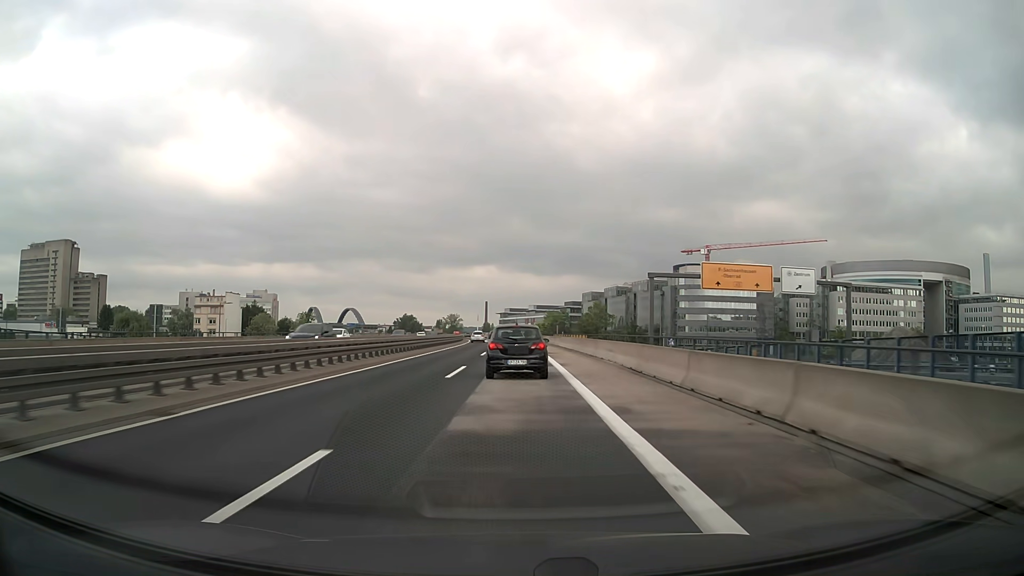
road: motorway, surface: asphalt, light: Day
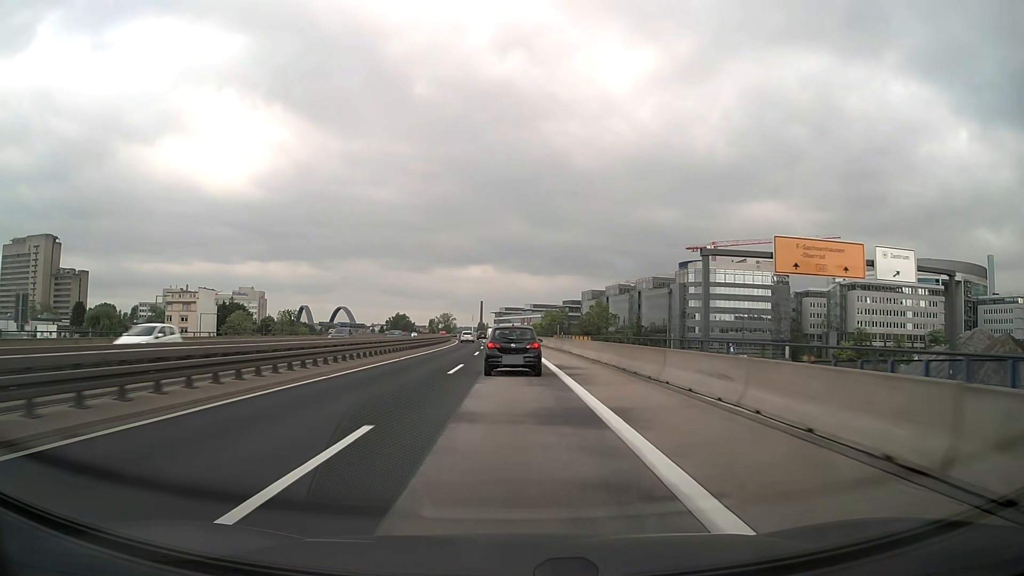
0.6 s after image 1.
(0.0, +15.9) m; 0°
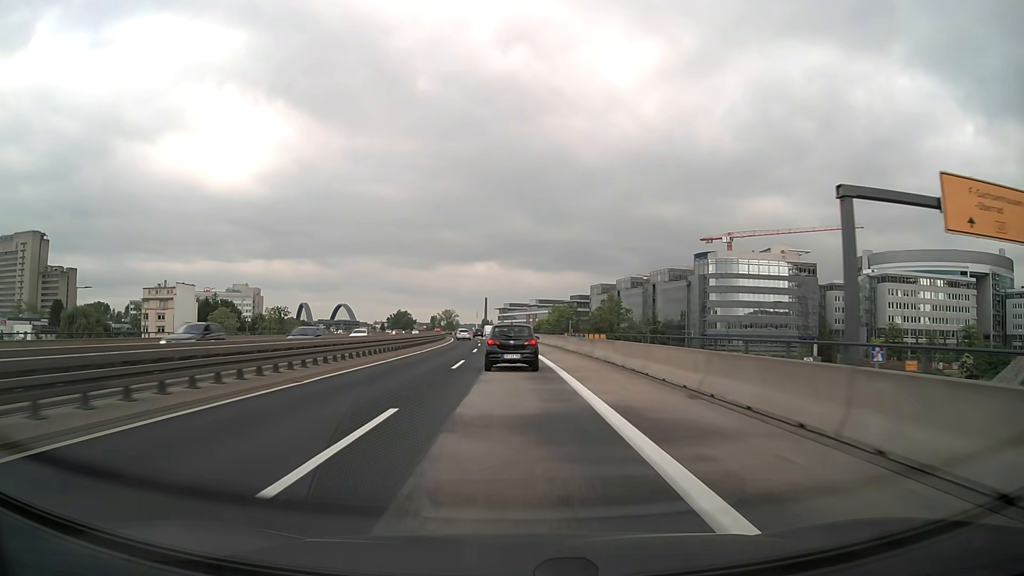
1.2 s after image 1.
(0.0, +15.9) m; 0°
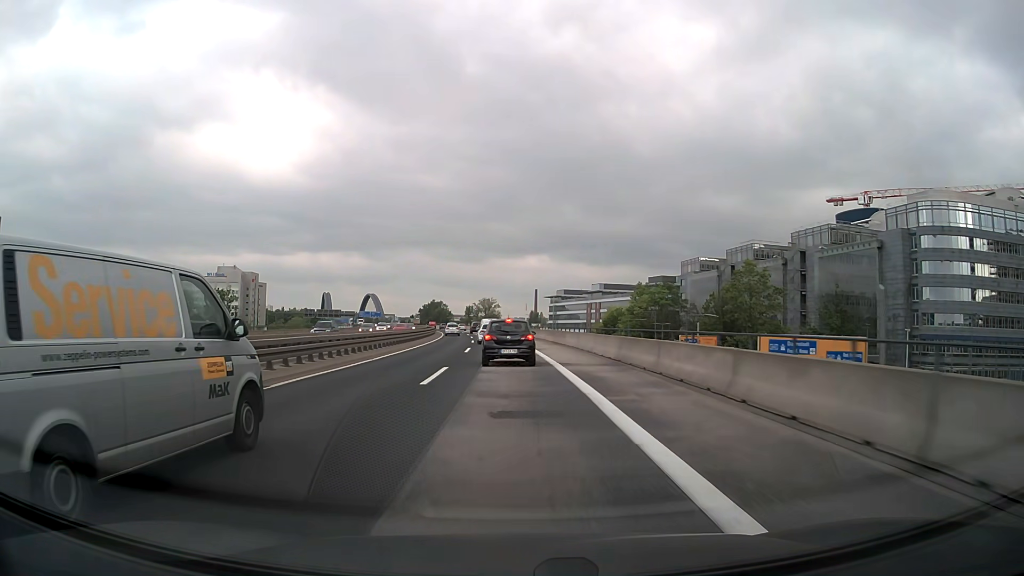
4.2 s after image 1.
(-2.2, +79.8) m; -4°
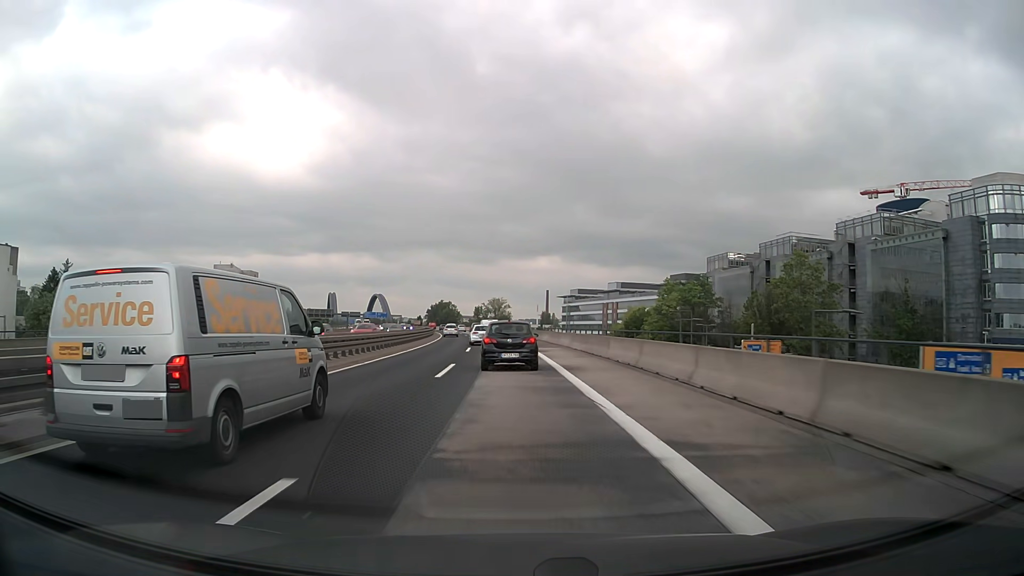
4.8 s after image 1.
(-0.1, +15.3) m; -1°
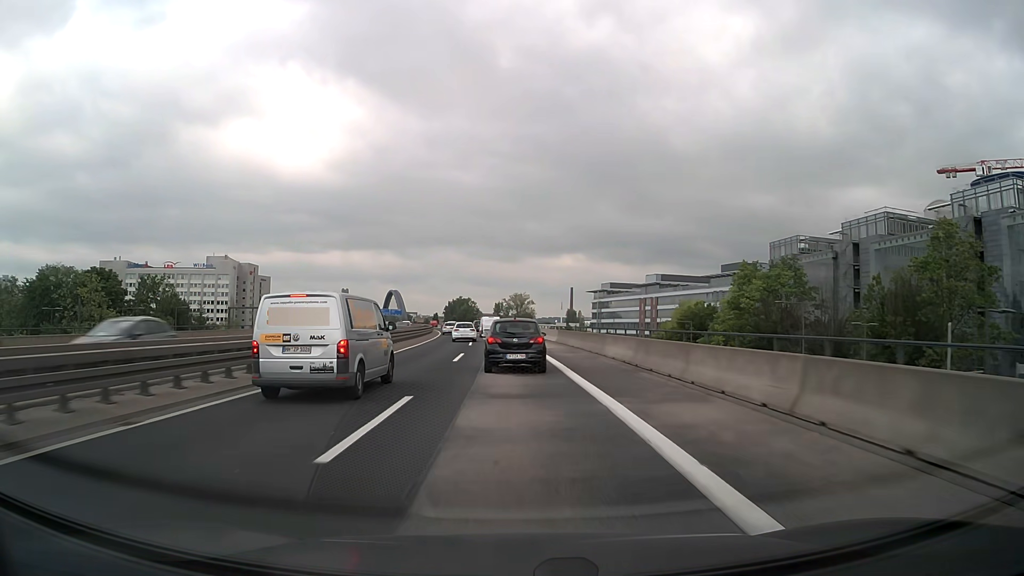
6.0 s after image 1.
(-0.5, +29.1) m; -2°
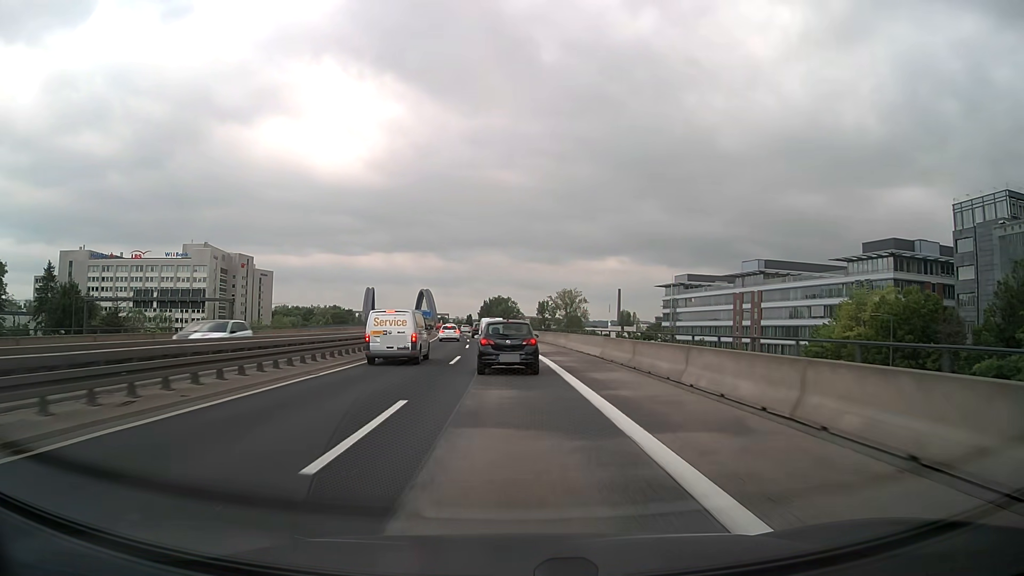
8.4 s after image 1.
(-1.7, +53.9) m; -4°
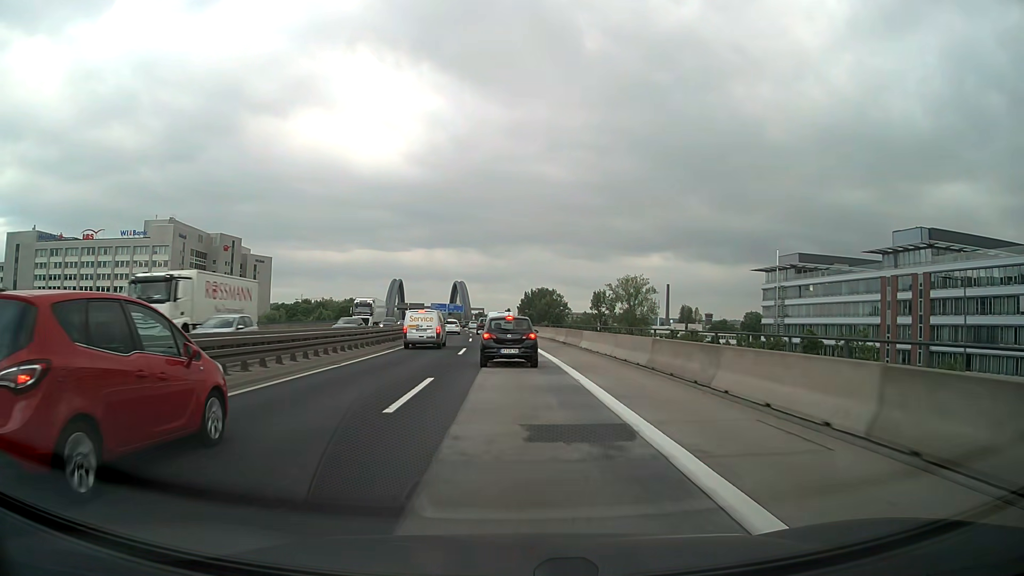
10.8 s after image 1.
(-1.6, +49.7) m; -3°
(0, +10) (0, +20) (-1, +30) (-1, +40) (-2, +50) (-2, +60) (-3, +70) (-4, +80) (-5, +90) (-6, +100) m
